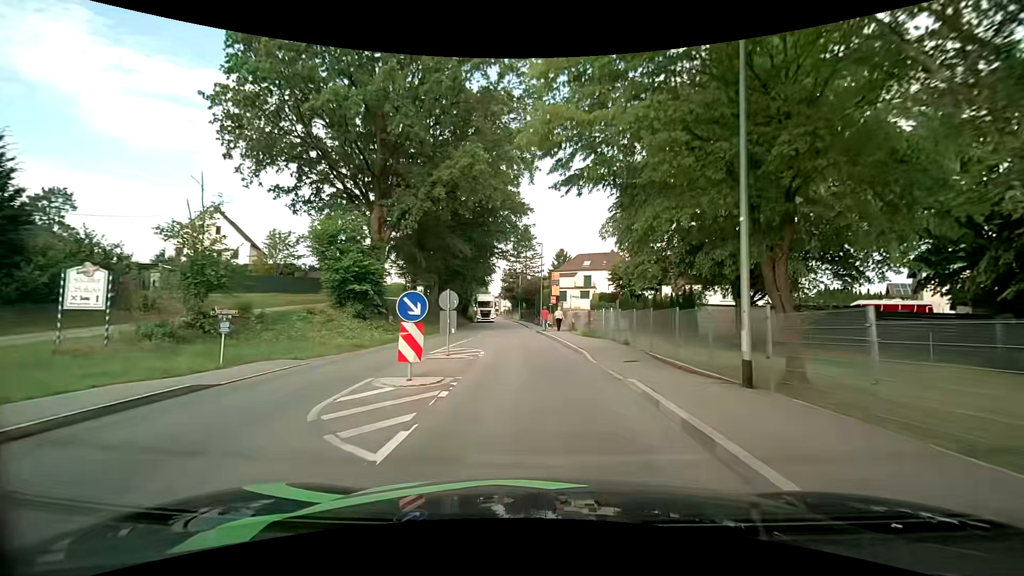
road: tertiary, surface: asphalt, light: Day
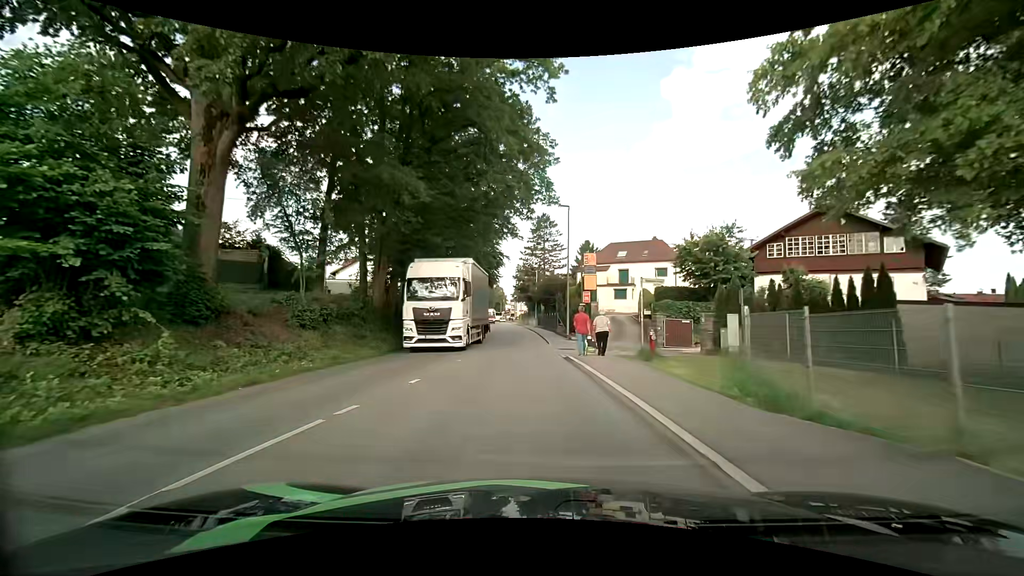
(-0.3, +18.5) m; -2°
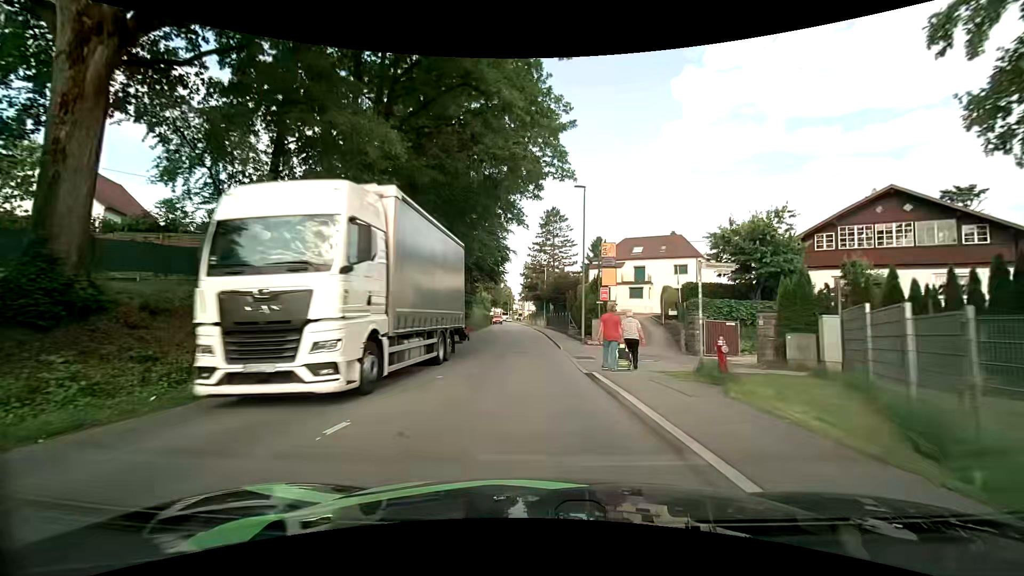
(-0.1, +4.6) m; -2°
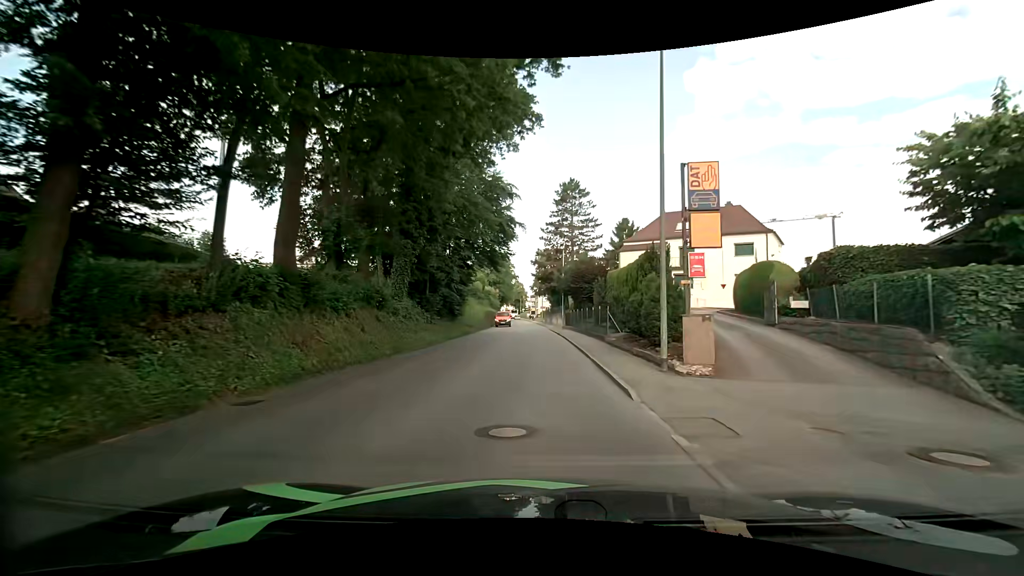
(0.0, +14.1) m; -1°
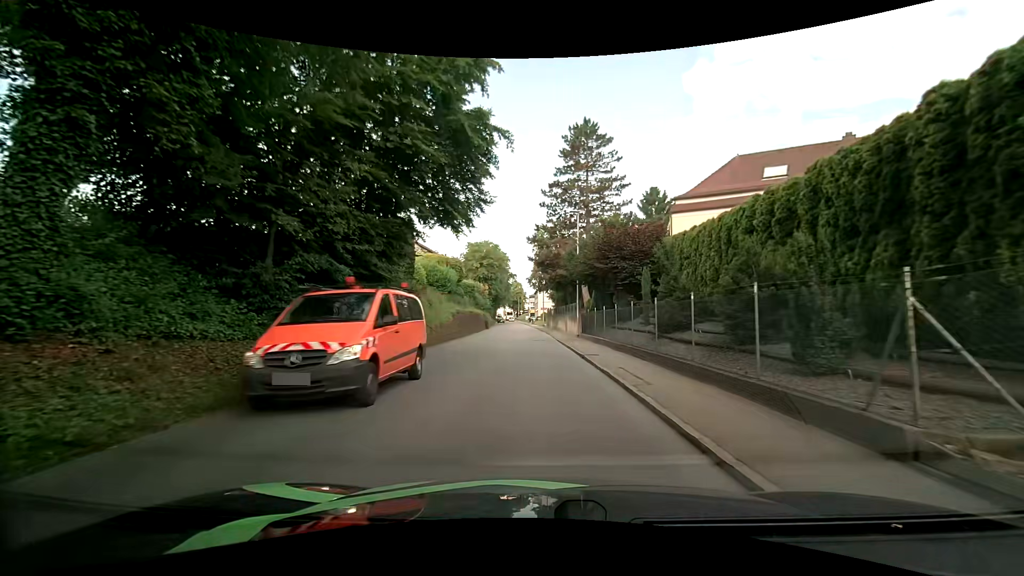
(+0.1, +19.2) m; 0°
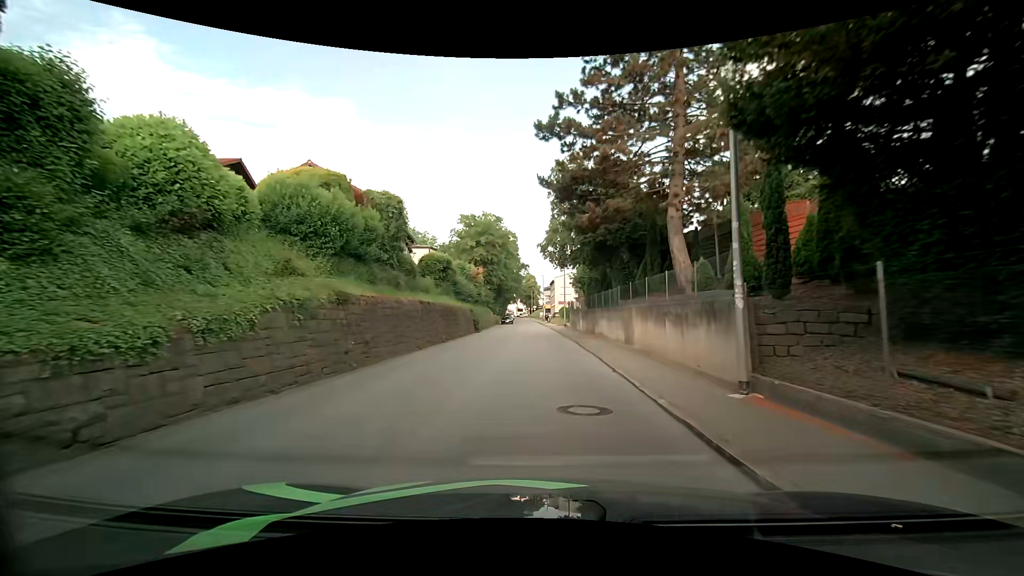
(-0.1, +23.9) m; -1°
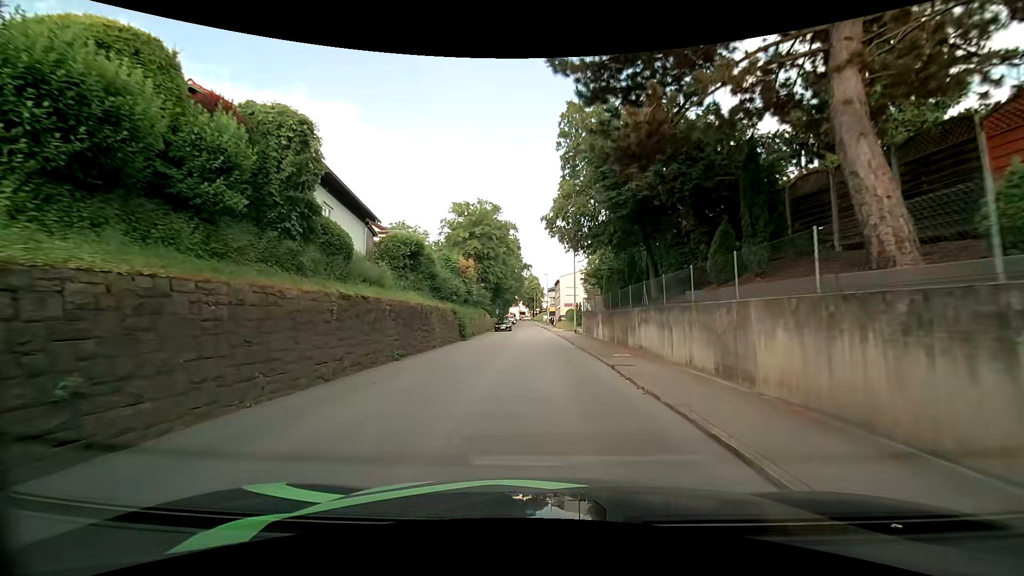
(-0.1, +9.4) m; -1°
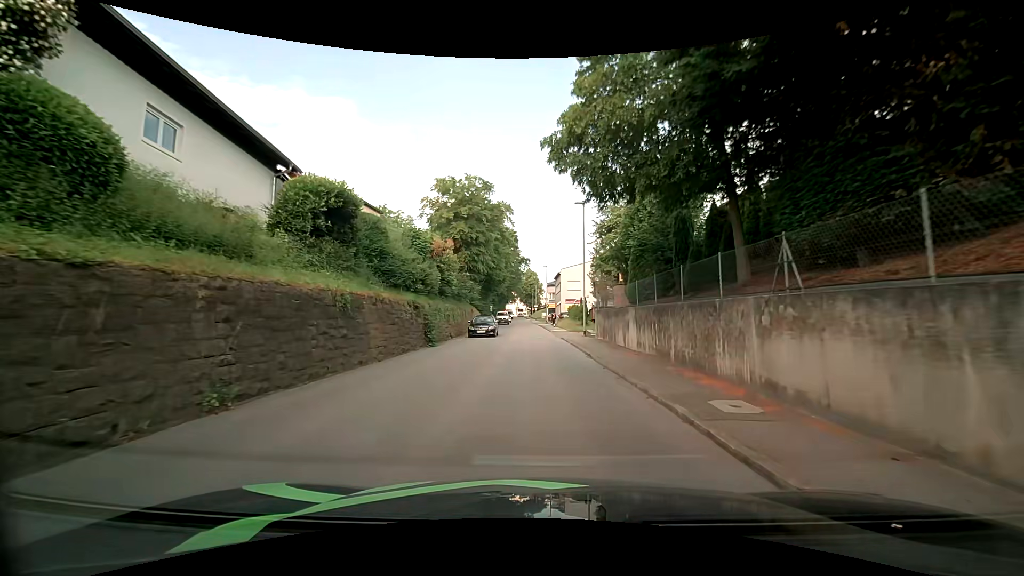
(0.0, +9.4) m; 0°
(0, +10) (0, +20) (0, +30) (0, +40) (-1, +50) (-1, +60) (-1, +70) (-2, +80) (-2, +90) (-3, +100) m
